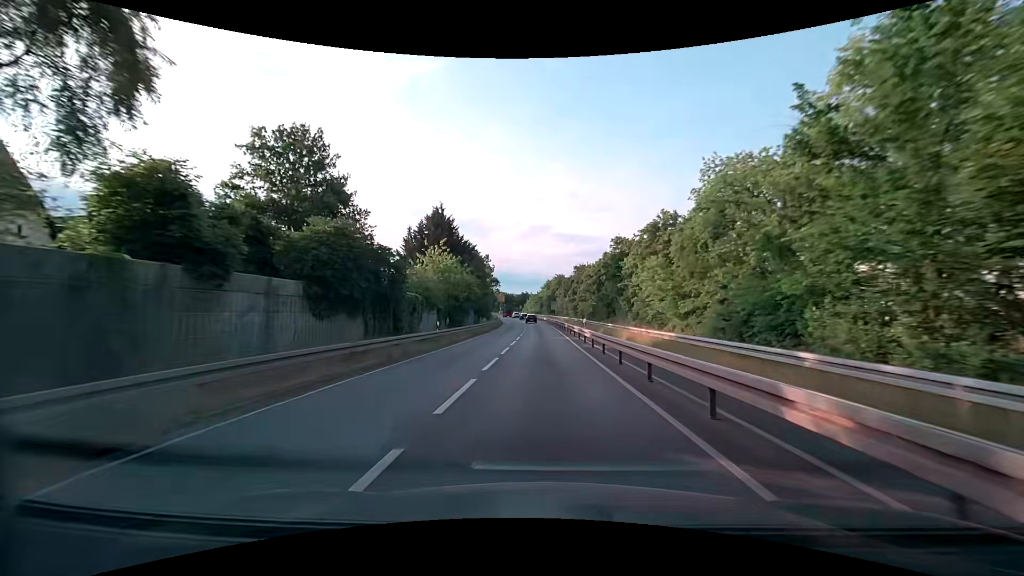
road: tertiary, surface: asphalt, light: Day
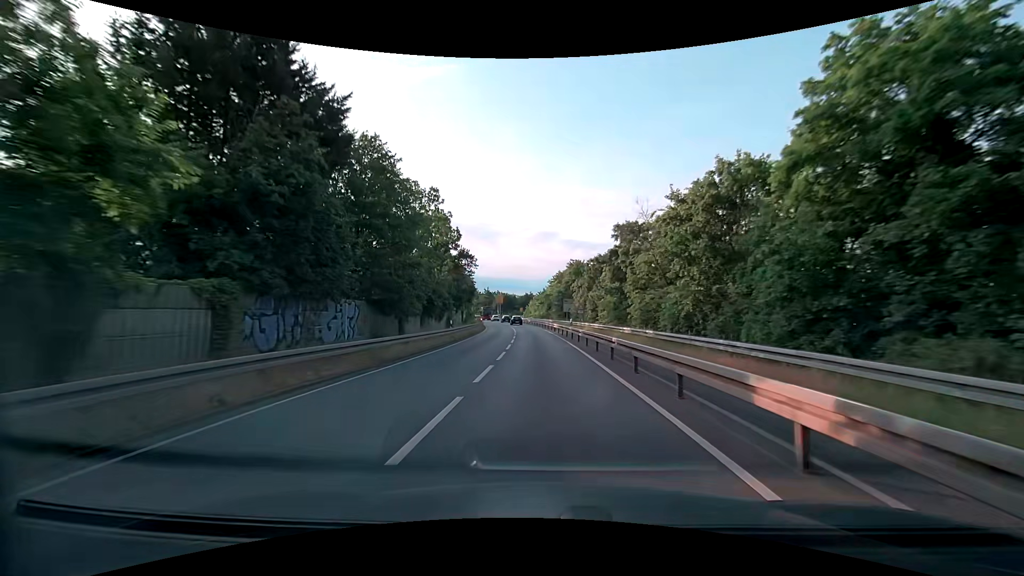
(-0.1, +38.5) m; 0°
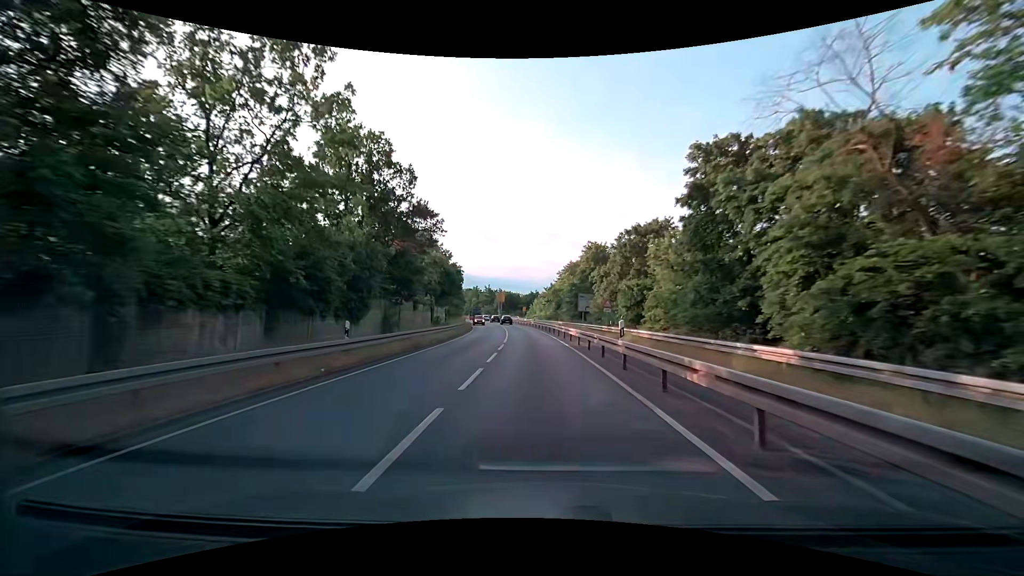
(-0.1, +19.3) m; -1°
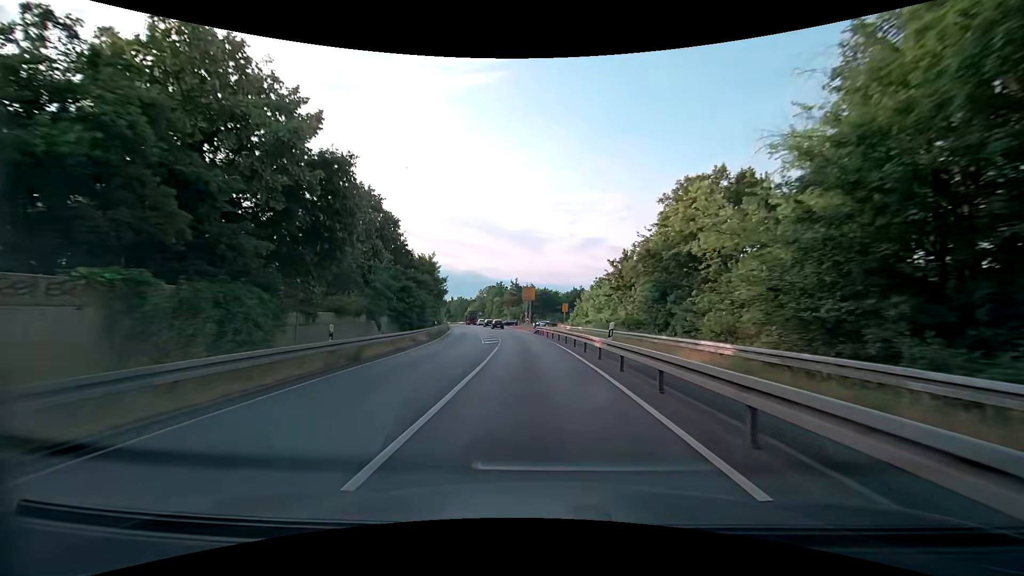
(-1.6, +47.8) m; -4°
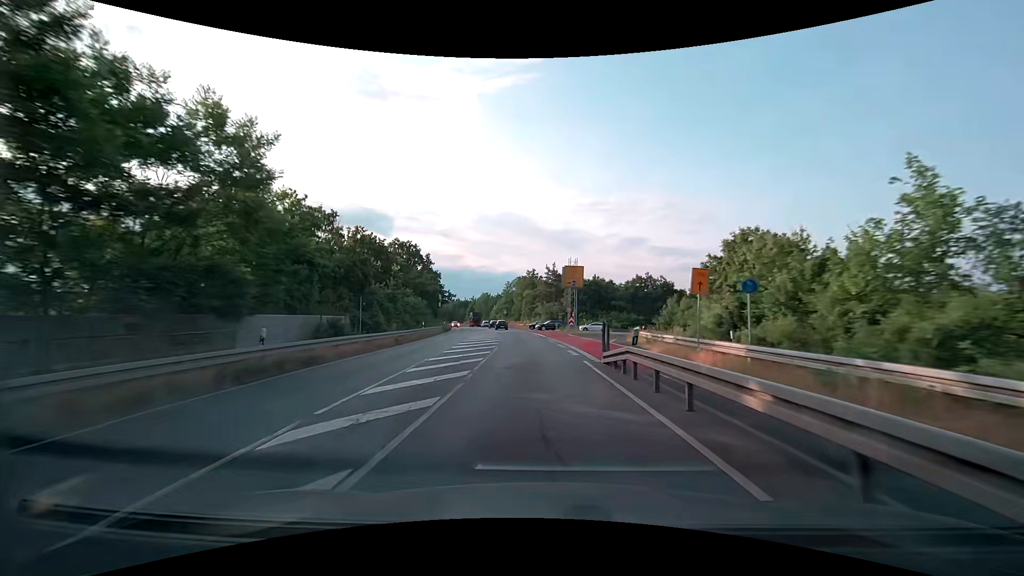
(-1.4, +37.7) m; -4°
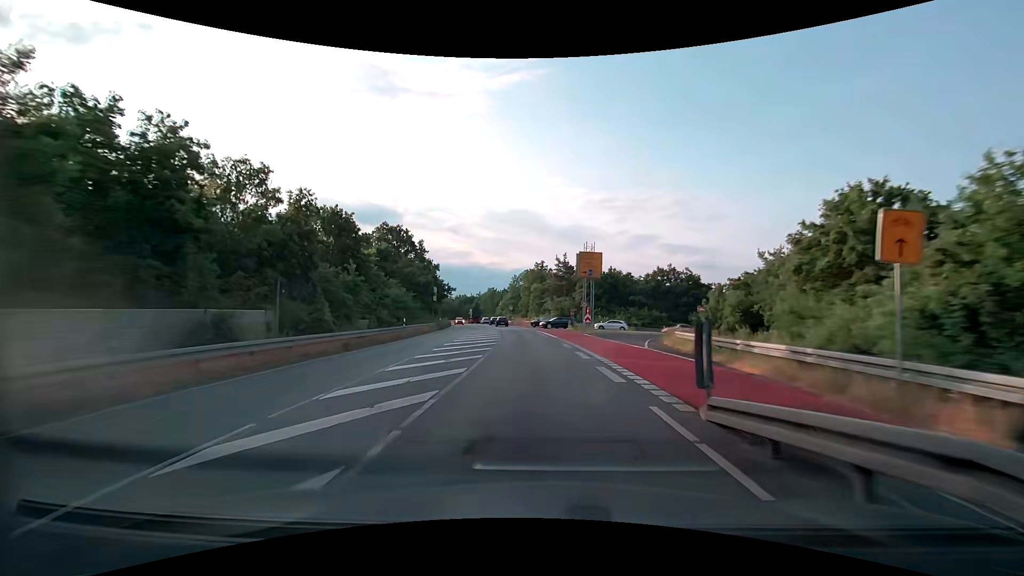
(-0.1, +9.4) m; -1°
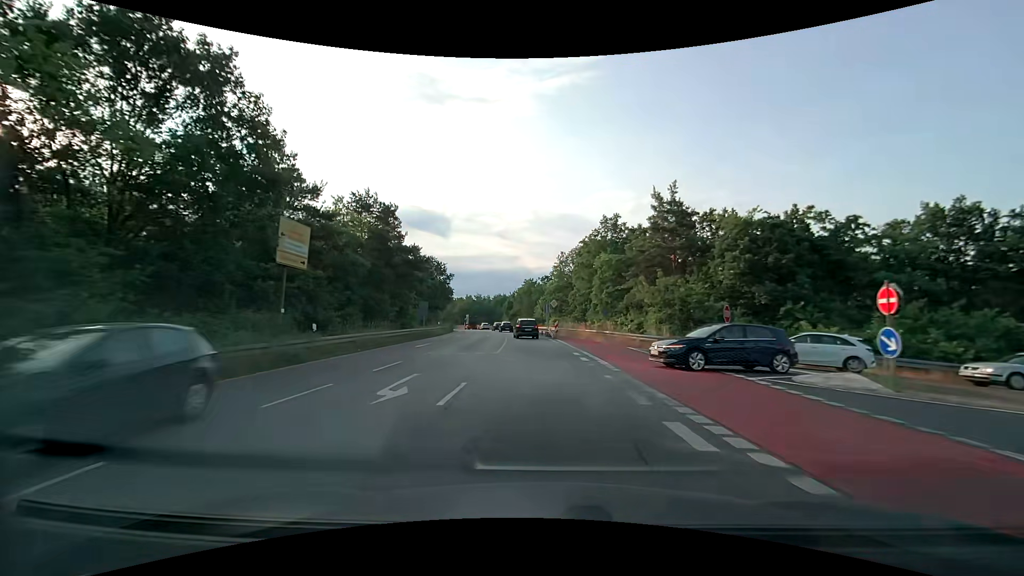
(-2.1, +46.2) m; -5°
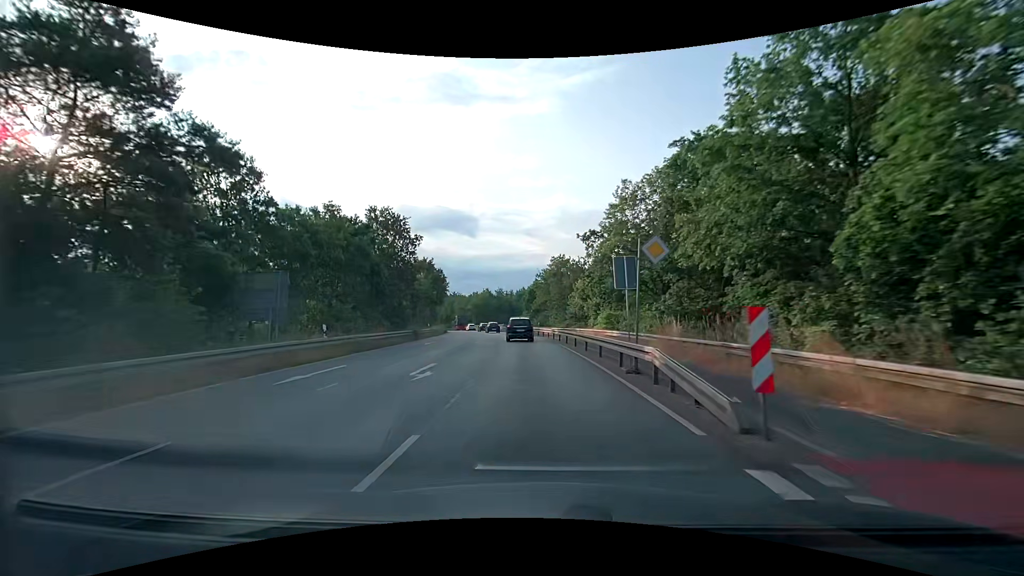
(-0.9, +35.2) m; -3°
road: secondary
(0, +10) (-1, +20) (-1, +30) (-2, +40) (-3, +50) (-5, +60) (-6, +70) (-8, +79) (-11, +89) (-13, +99) m
